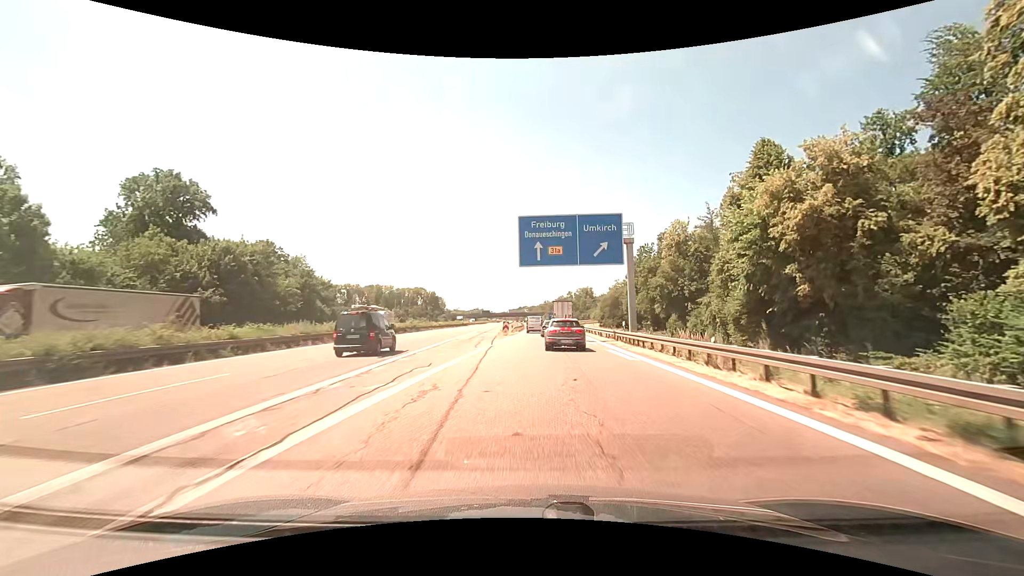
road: motorway_link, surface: asphalt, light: Day
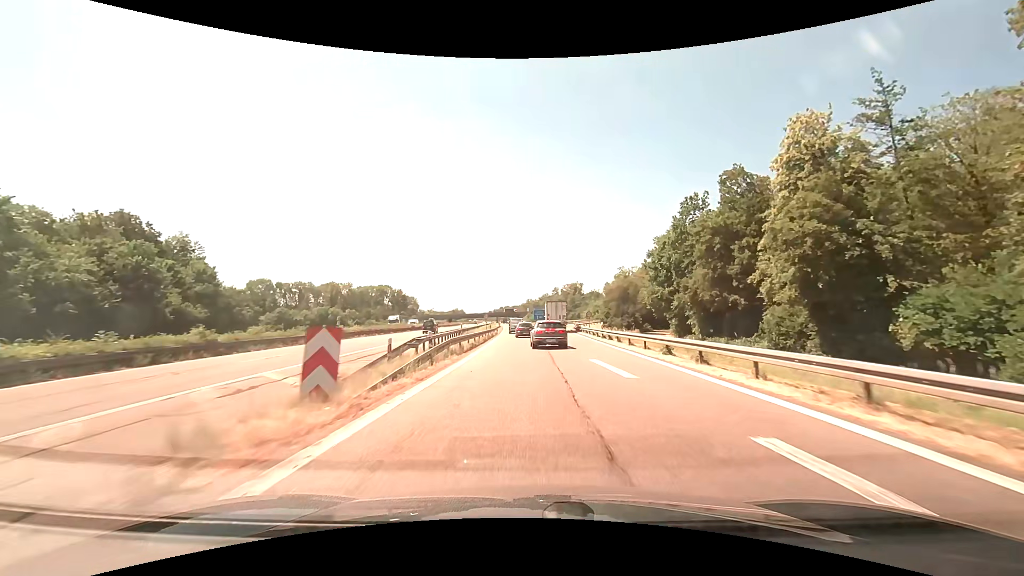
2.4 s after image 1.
(+0.8, +41.8) m; +2°
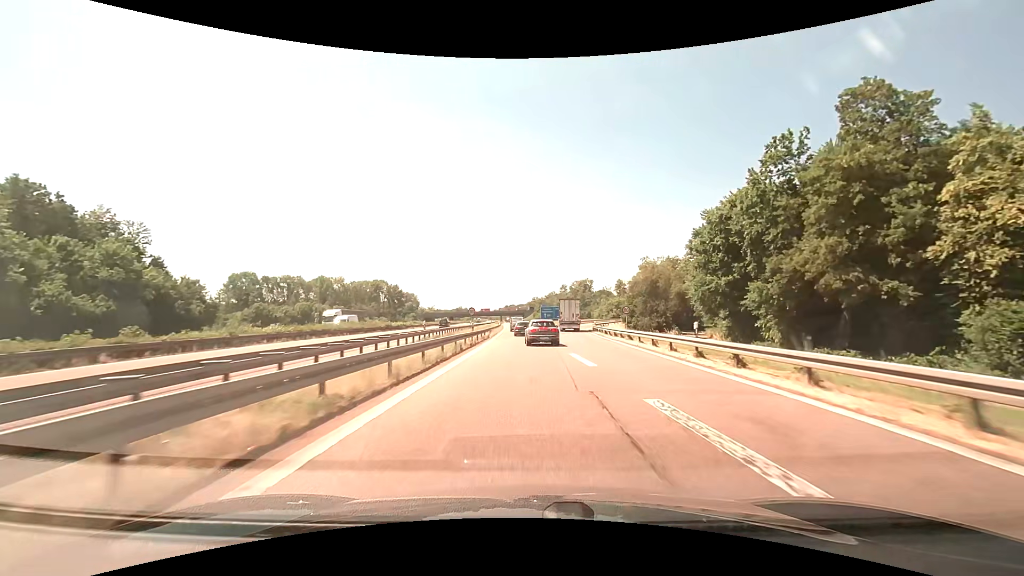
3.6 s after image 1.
(-0.1, +21.4) m; -1°
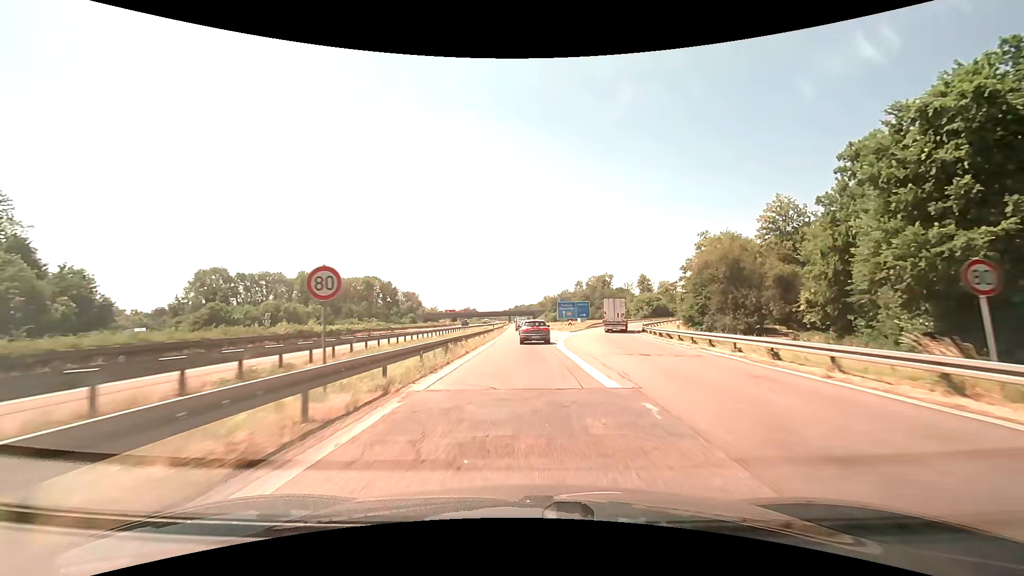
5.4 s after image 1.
(-0.3, +33.0) m; -1°
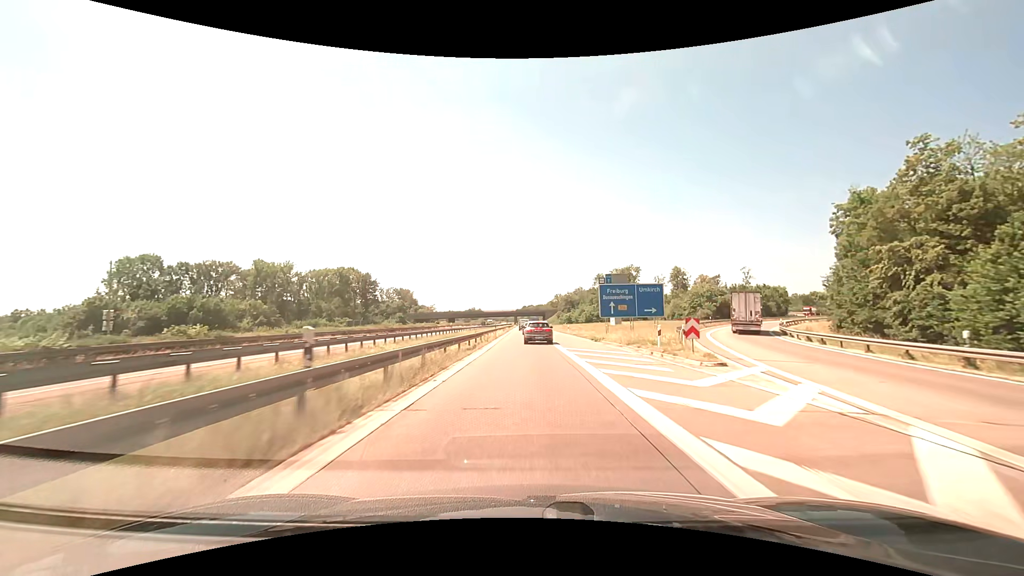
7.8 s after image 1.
(-0.5, +44.6) m; -1°
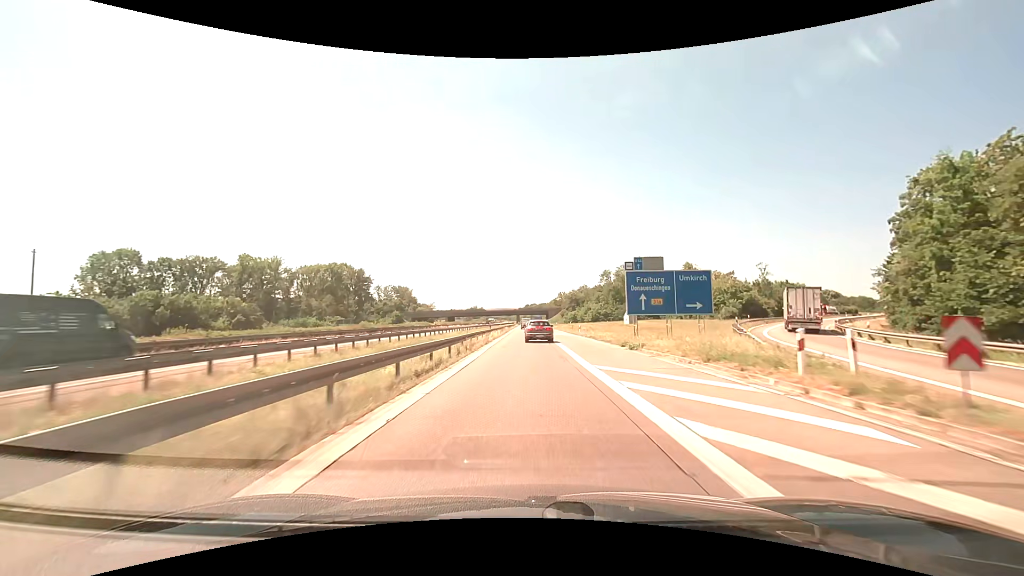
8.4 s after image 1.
(0.0, +11.2) m; 0°
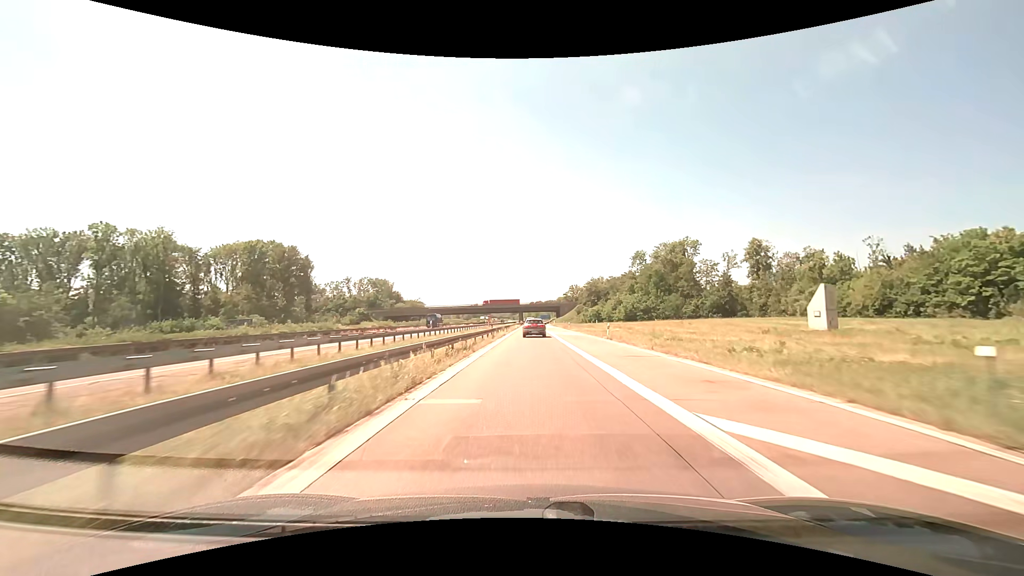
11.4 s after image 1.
(-0.4, +56.4) m; 0°
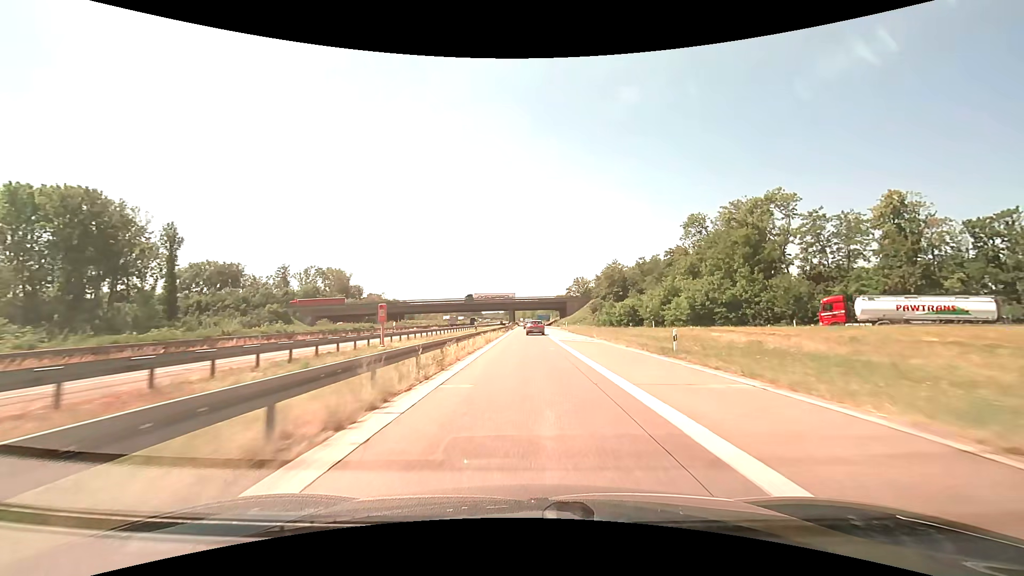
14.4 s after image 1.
(0.0, +58.0) m; 0°
(0, +10) (0, +20) (0, +30) (0, +40) (0, +50) (0, +60) (0, +70) (0, +80) (0, +90) (0, +100) m
